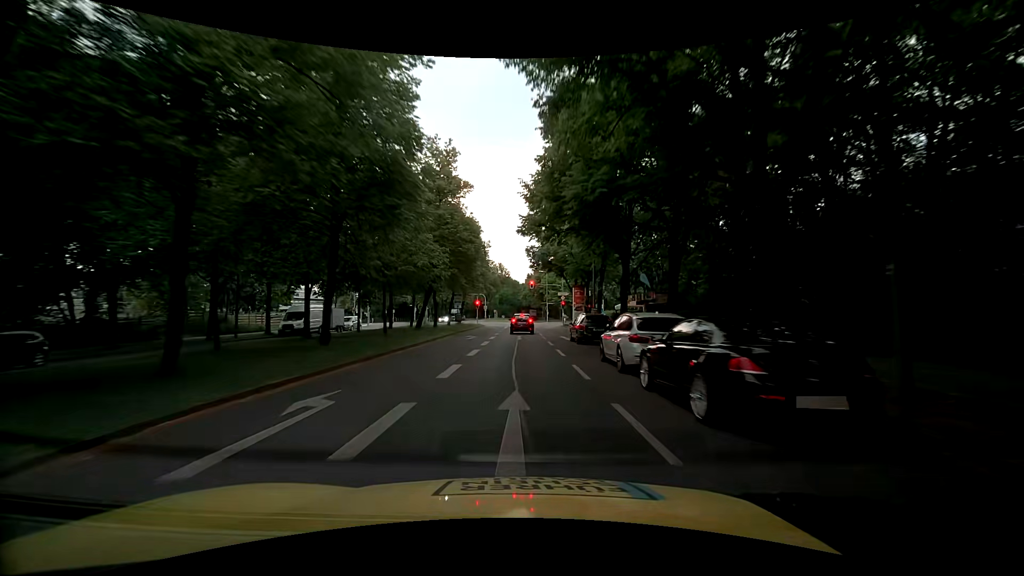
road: secondary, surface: asphalt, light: Day
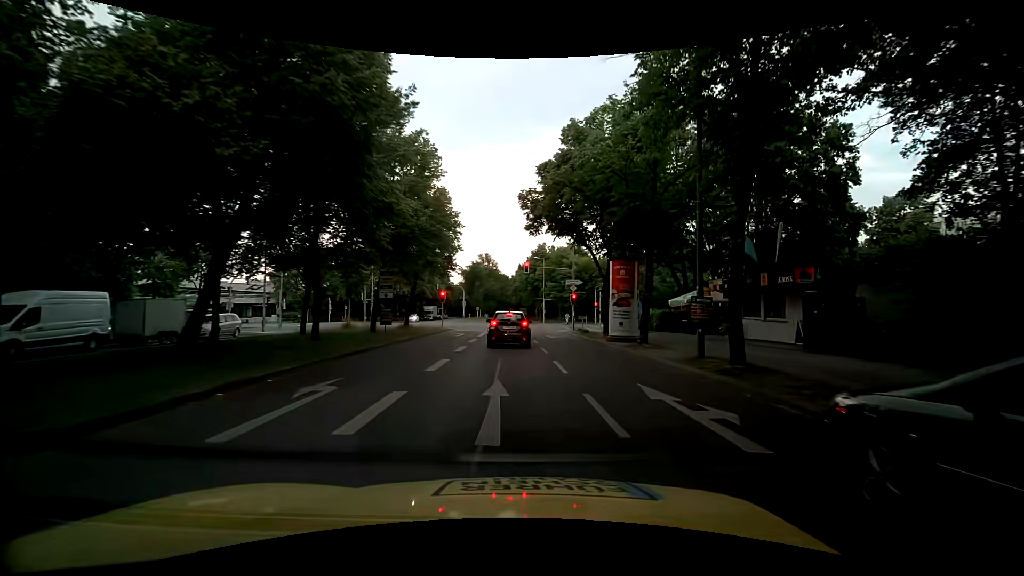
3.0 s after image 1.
(0.0, +23.0) m; +2°
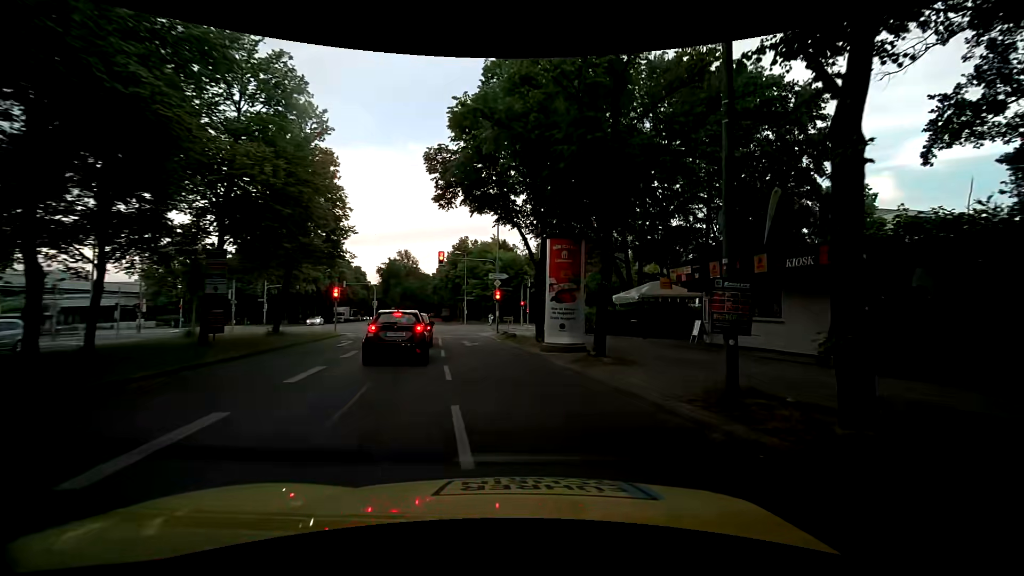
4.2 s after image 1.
(+0.4, +7.2) m; +7°
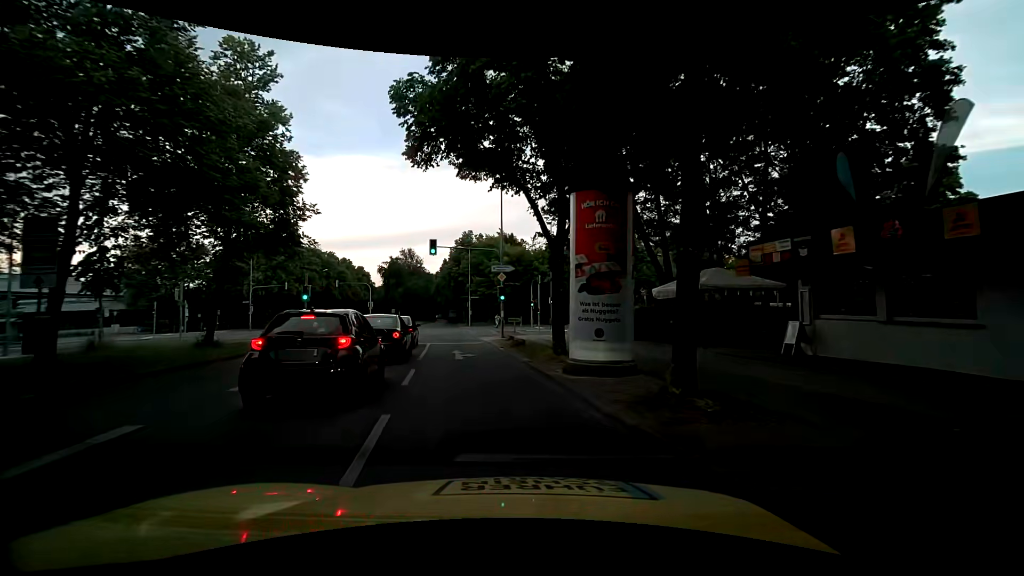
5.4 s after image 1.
(+0.1, +6.5) m; 0°
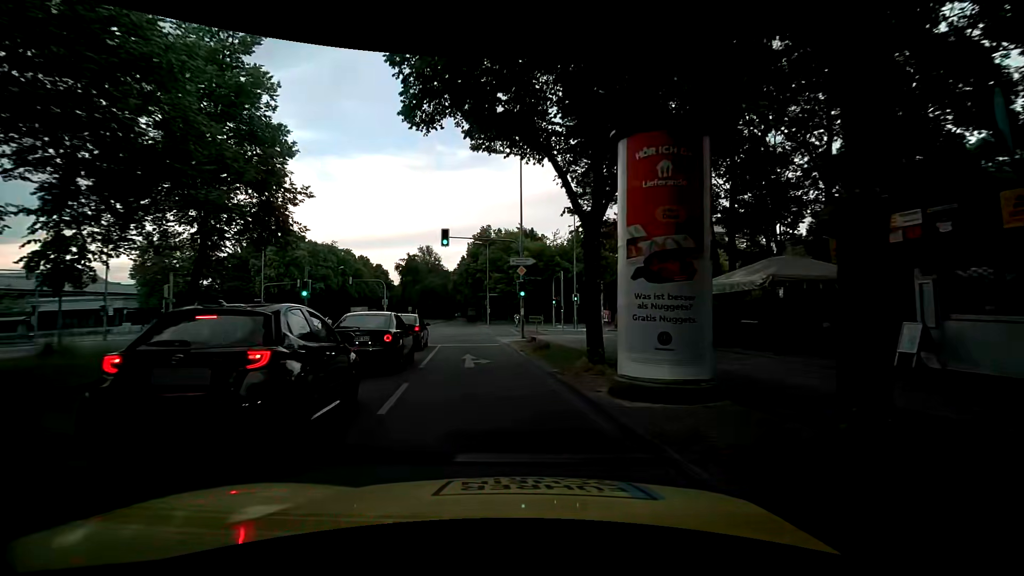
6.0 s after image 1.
(0.0, +3.1) m; -1°
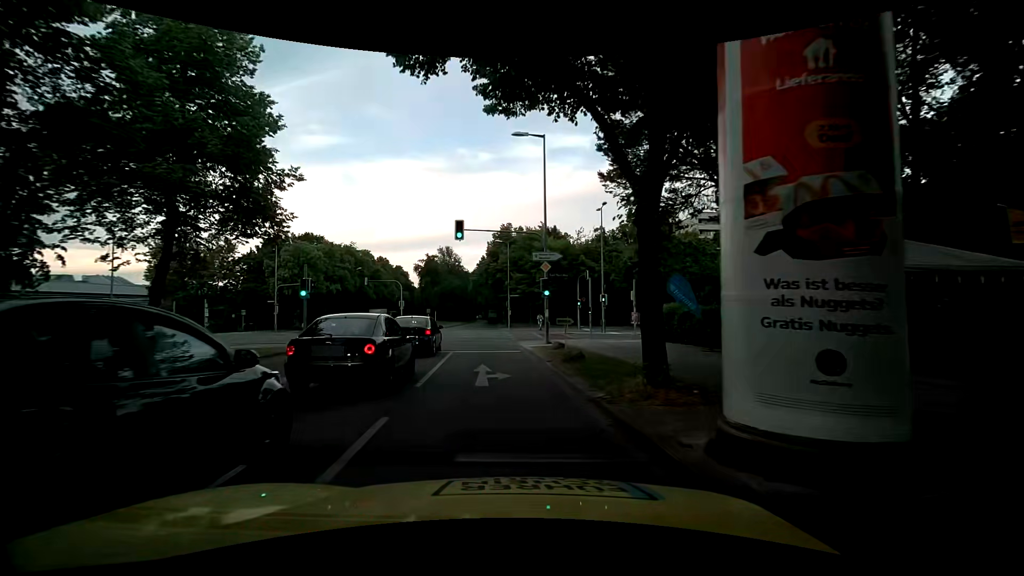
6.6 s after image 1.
(-0.1, +3.1) m; -4°
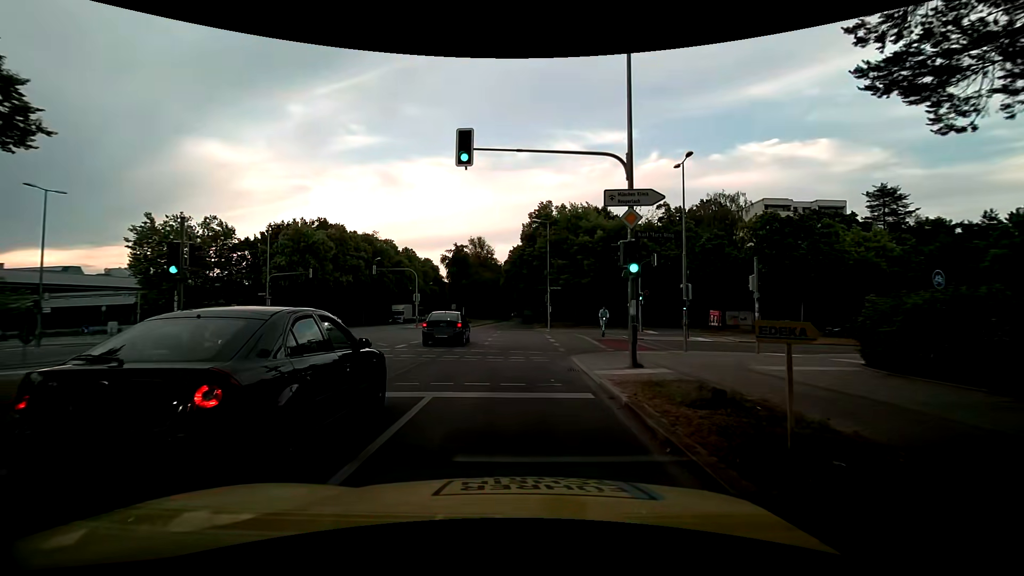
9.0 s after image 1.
(-0.5, +11.5) m; -3°
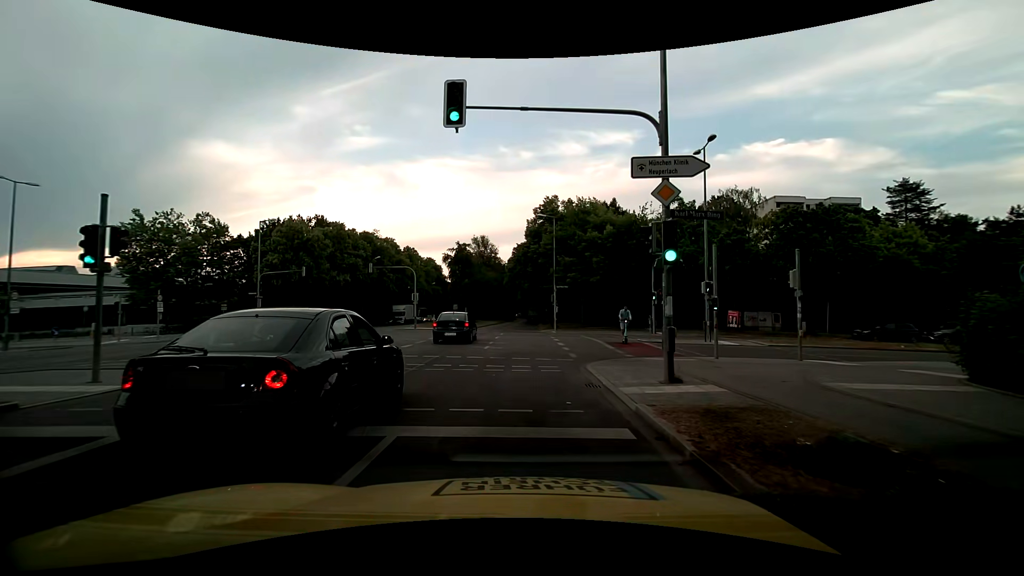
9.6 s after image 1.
(-0.1, +2.6) m; +1°
